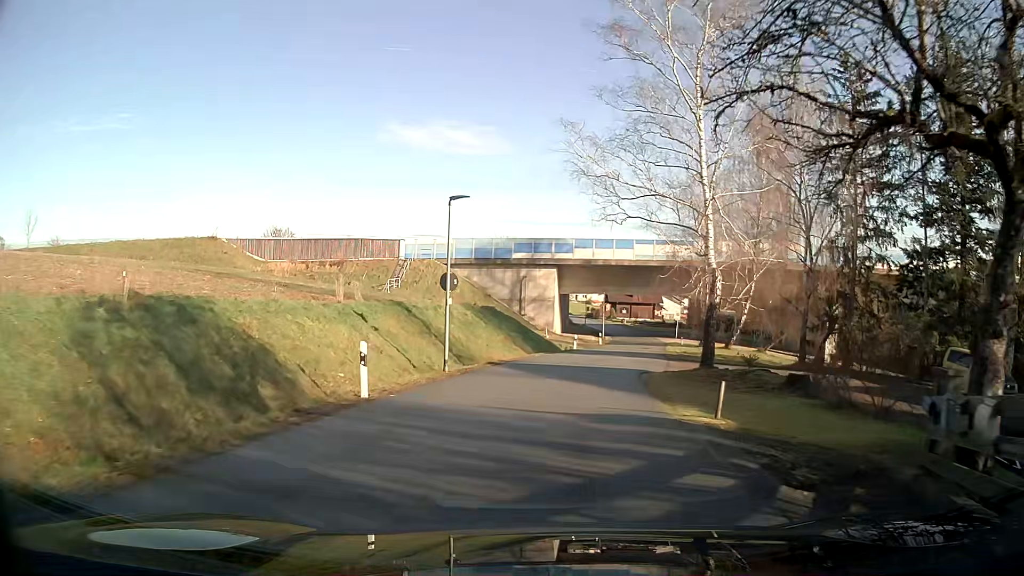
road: residential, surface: asphalt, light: Day
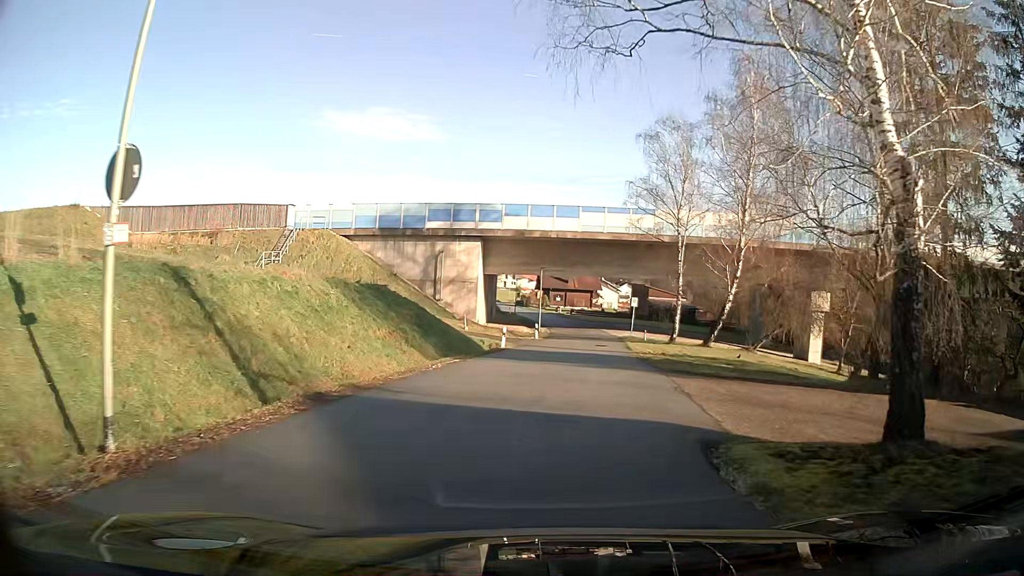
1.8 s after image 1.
(+0.8, +14.2) m; +7°
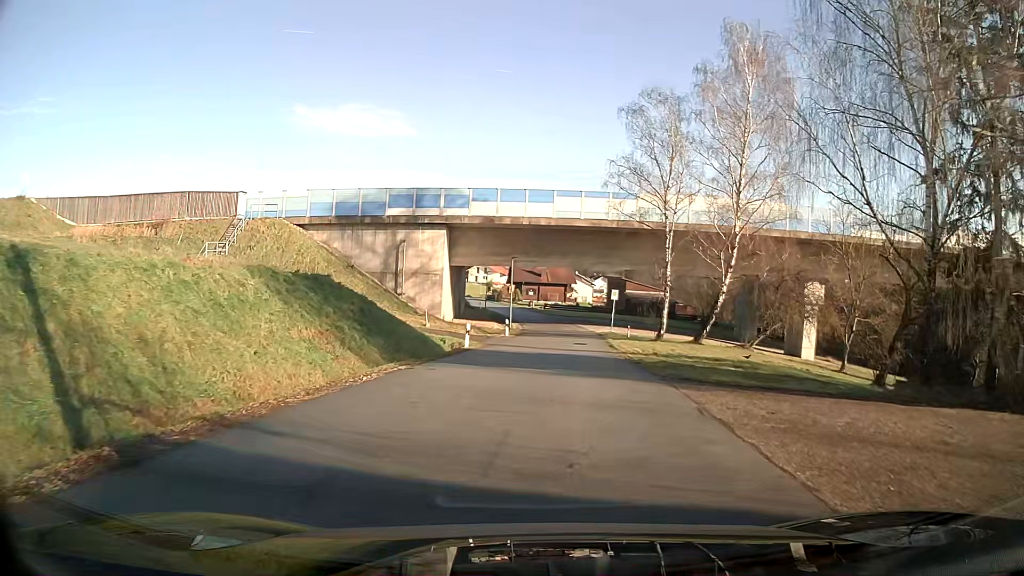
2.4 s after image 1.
(+0.1, +4.7) m; +2°
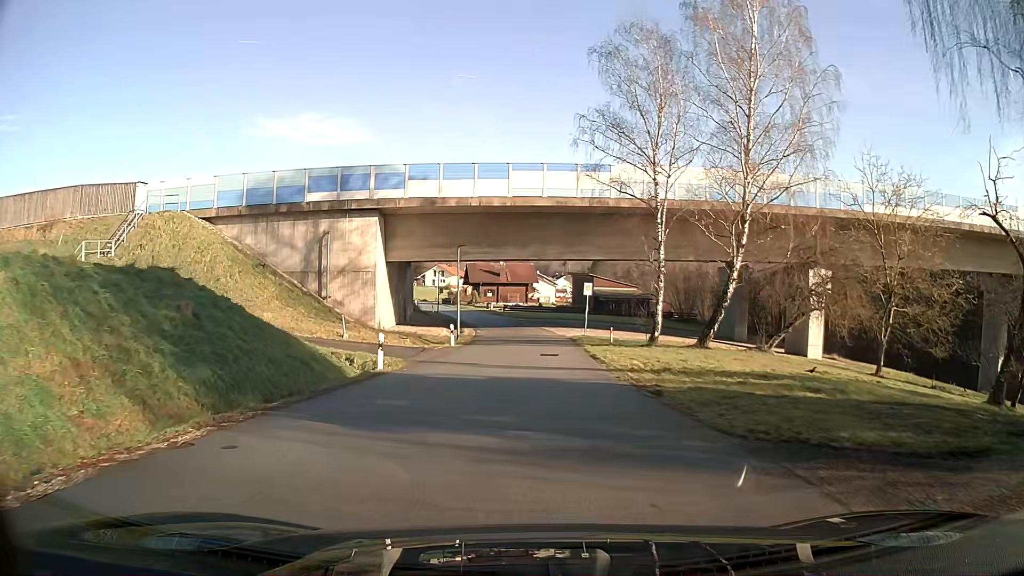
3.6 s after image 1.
(+0.2, +9.4) m; +2°
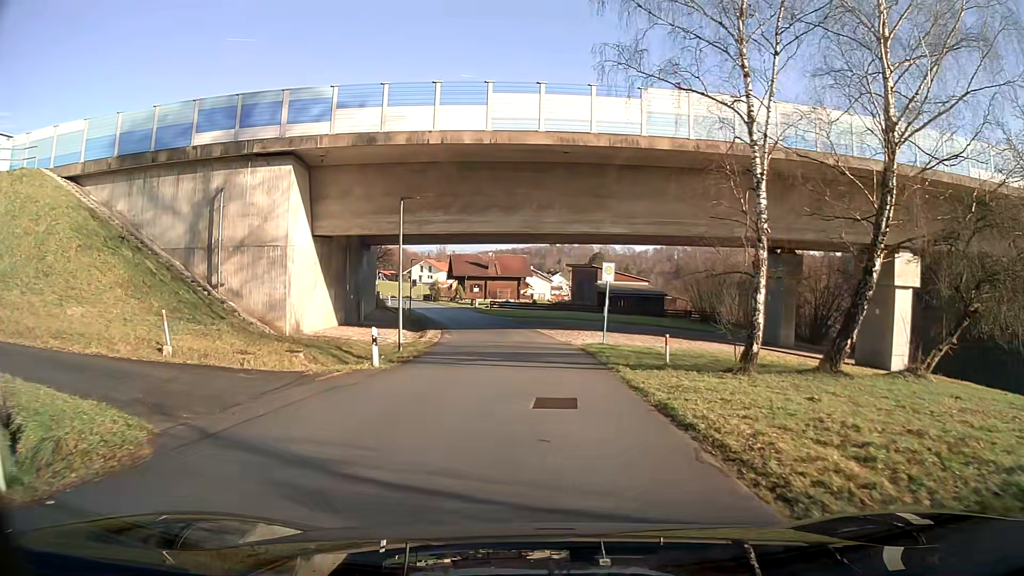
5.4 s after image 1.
(+0.1, +14.0) m; 0°
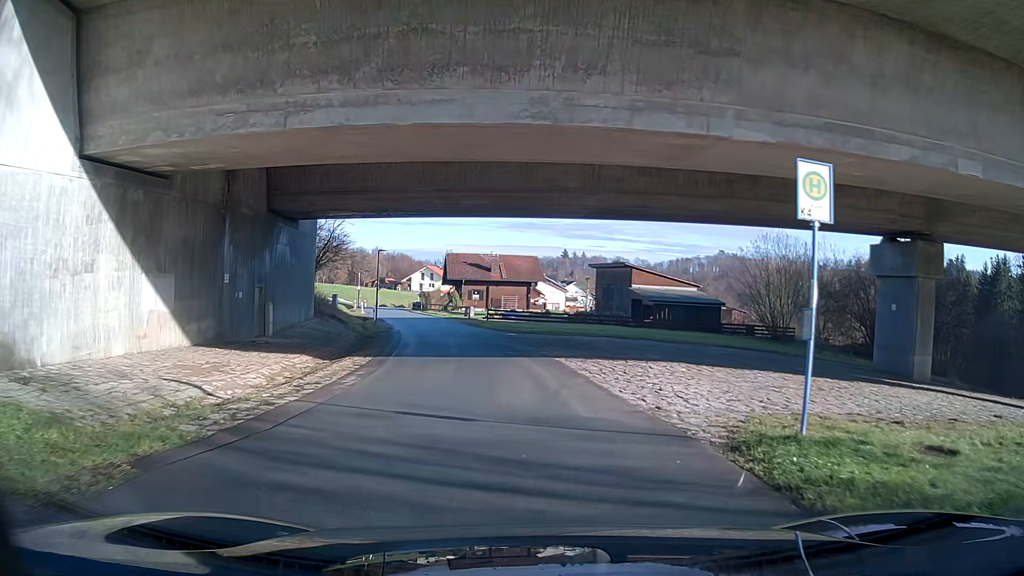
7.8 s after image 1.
(-0.2, +18.4) m; -1°
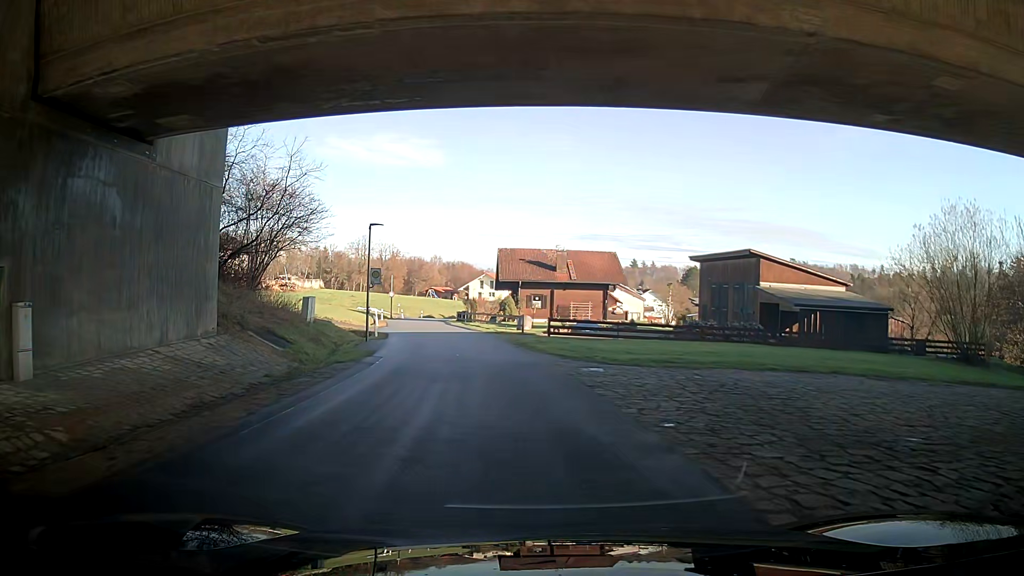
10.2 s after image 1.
(-0.7, +18.4) m; -6°
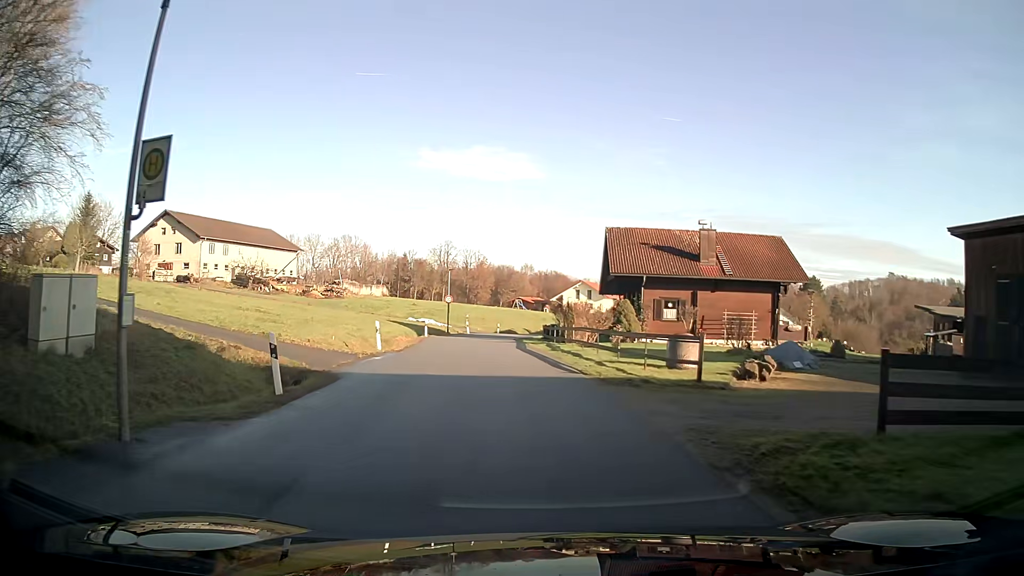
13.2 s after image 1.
(-1.7, +23.1) m; -8°
(0, +10) (-1, +20) (-2, +30) (-2, +40) (-2, +50) (0, +60) (+3, +69) (+6, +79) (+10, +88) (+13, +98) m
